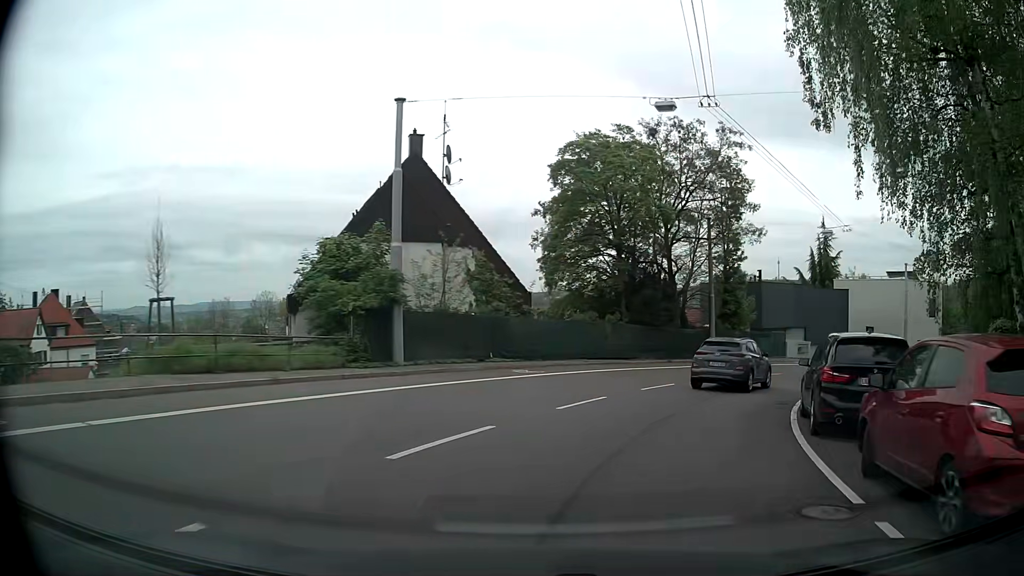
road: secondary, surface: asphalt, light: Day
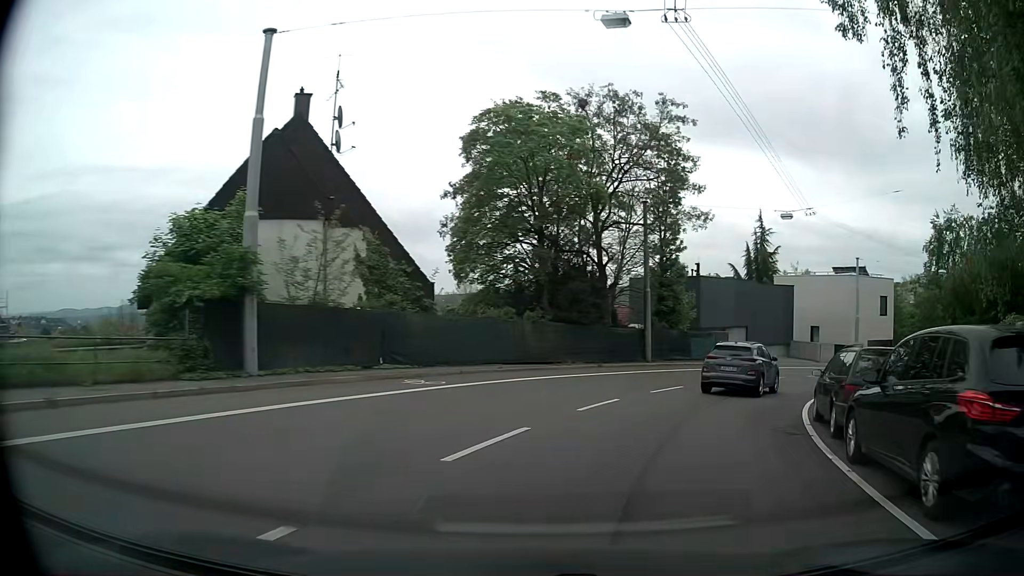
(+0.3, +5.4) m; +7°
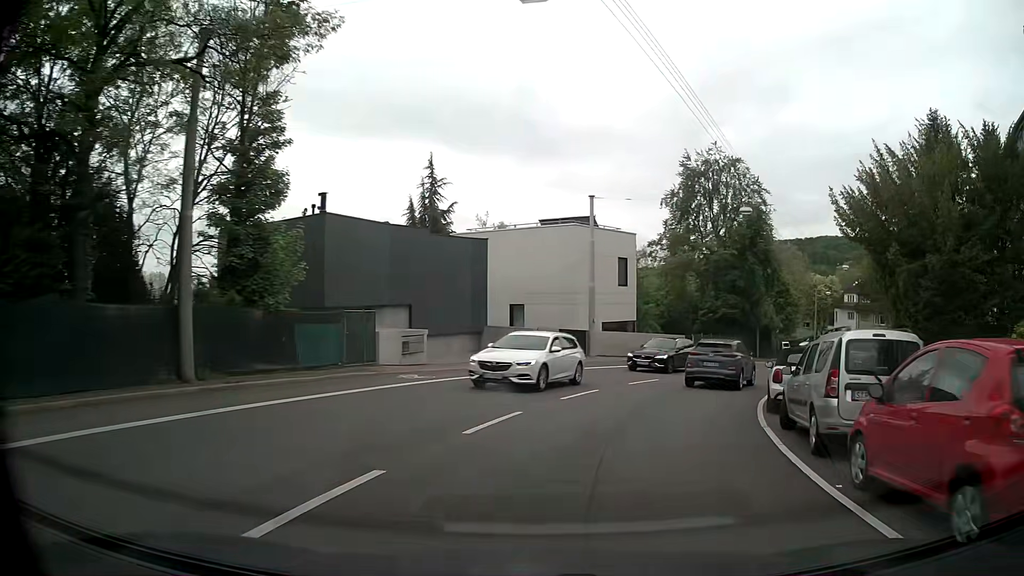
(+5.7, +20.0) m; +29°
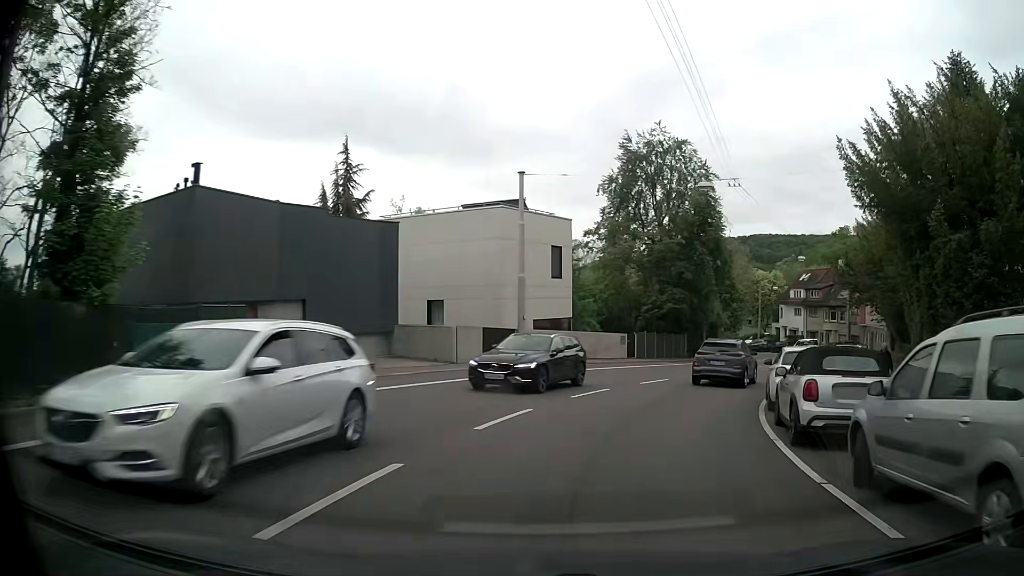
(+0.3, +5.3) m; +6°
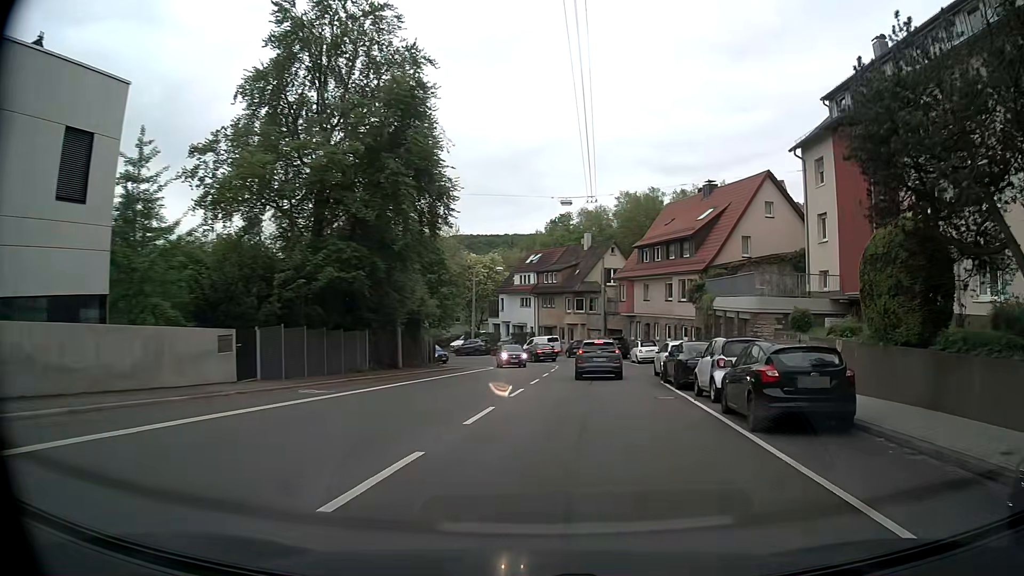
(+4.9, +21.7) m; +25°
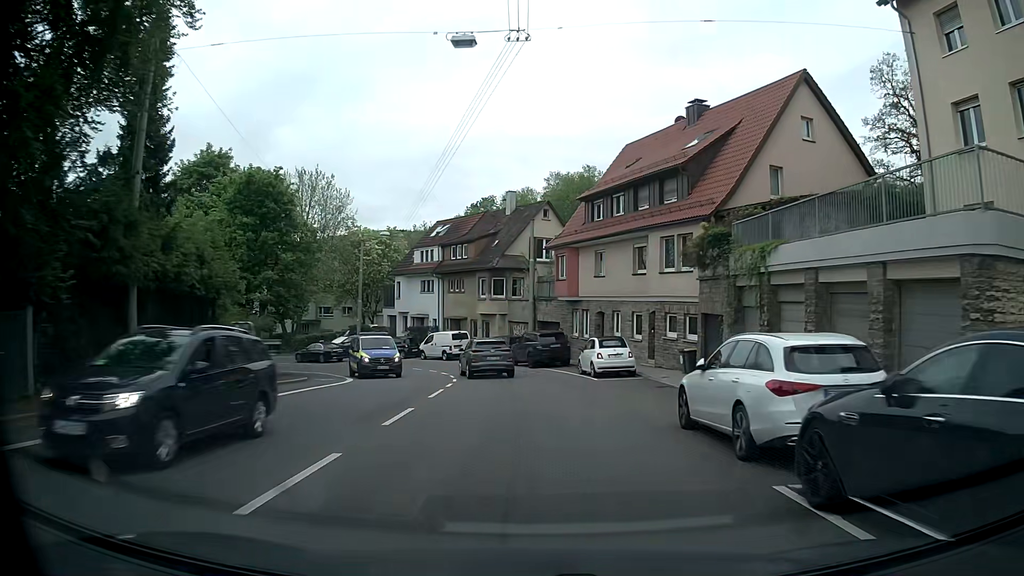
(+1.6, +18.2) m; +7°
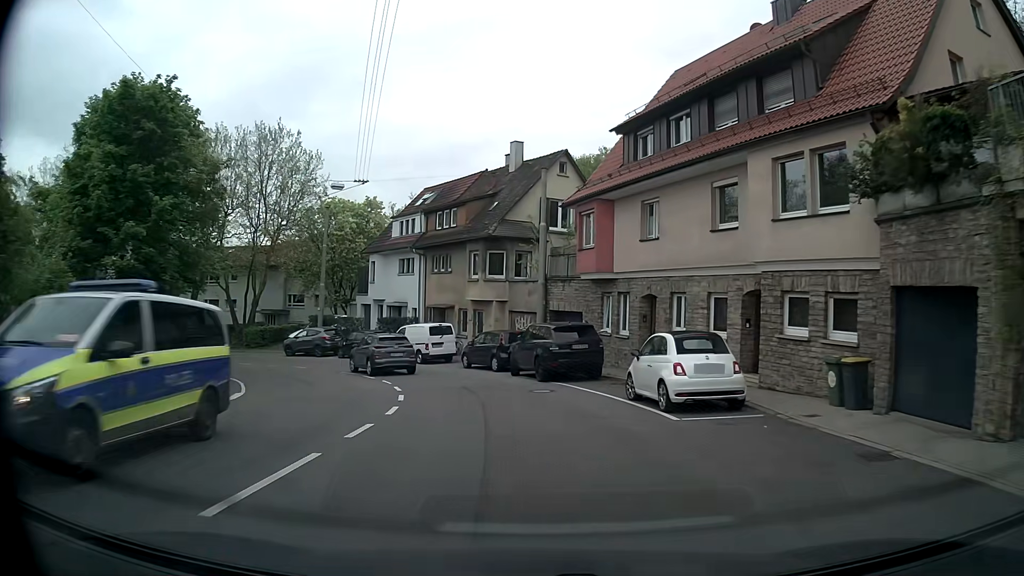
(0.0, +12.3) m; 0°
(0, +10) (-2, +20) (-6, +29) (-13, +36) (-22, +41) (-32, +43) (-41, +42) (-51, +38) (-58, +31) (-63, +22) m
